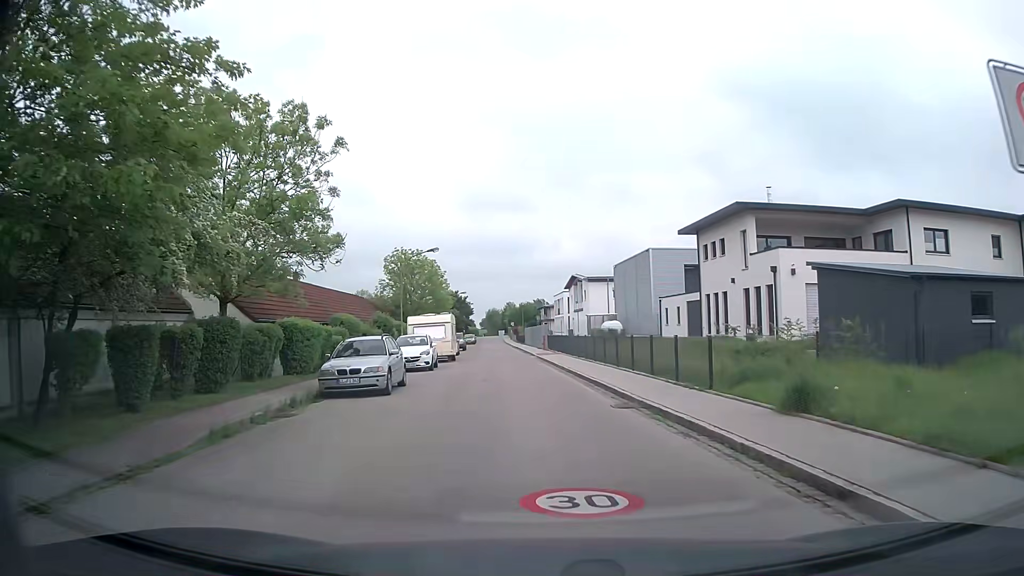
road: residential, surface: asphalt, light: Day
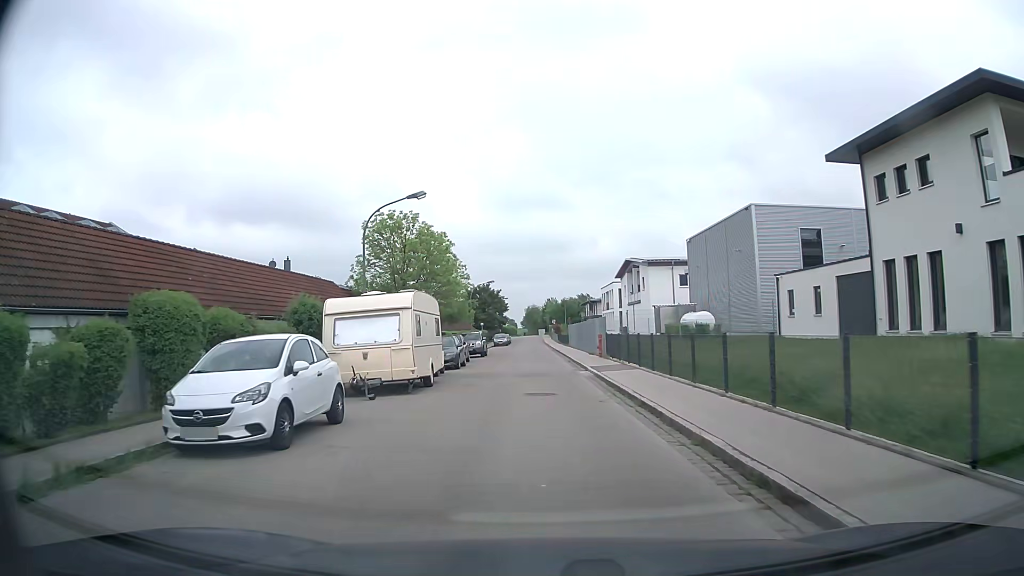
(-0.5, +18.8) m; -4°
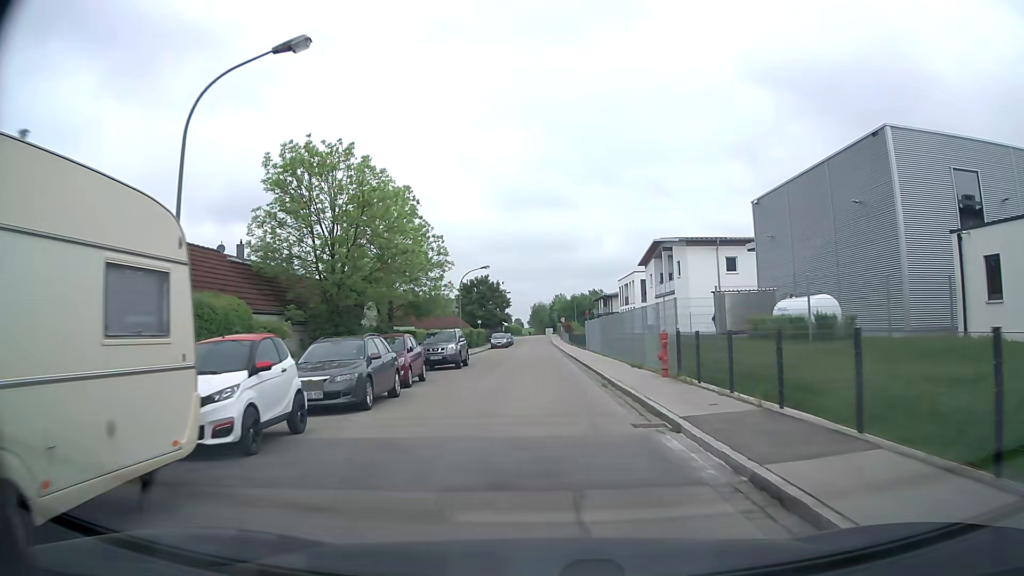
(-0.1, +15.8) m; 0°
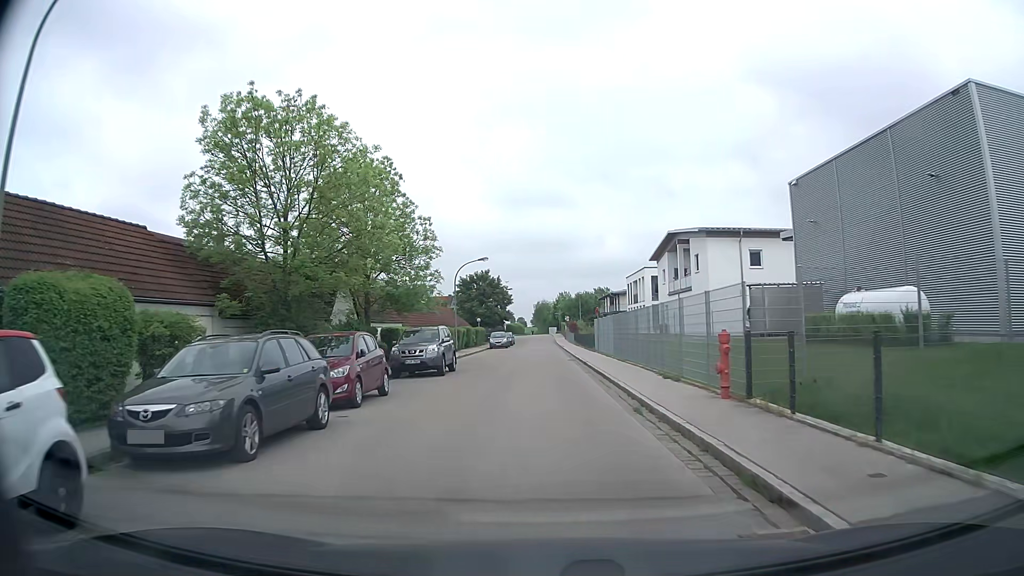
(0.0, +5.5) m; 0°
(0, +10) (0, +20) (0, +30) (0, +40) (0, +50) (0, +60) (0, +70) (-1, +80) (-1, +90) (-1, +100) m
